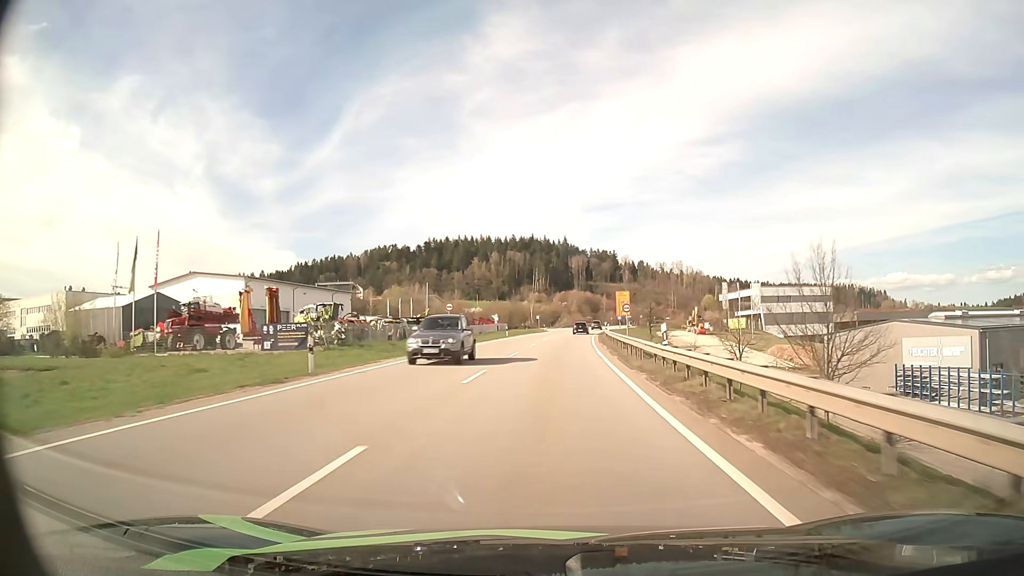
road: primary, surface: asphalt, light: Day
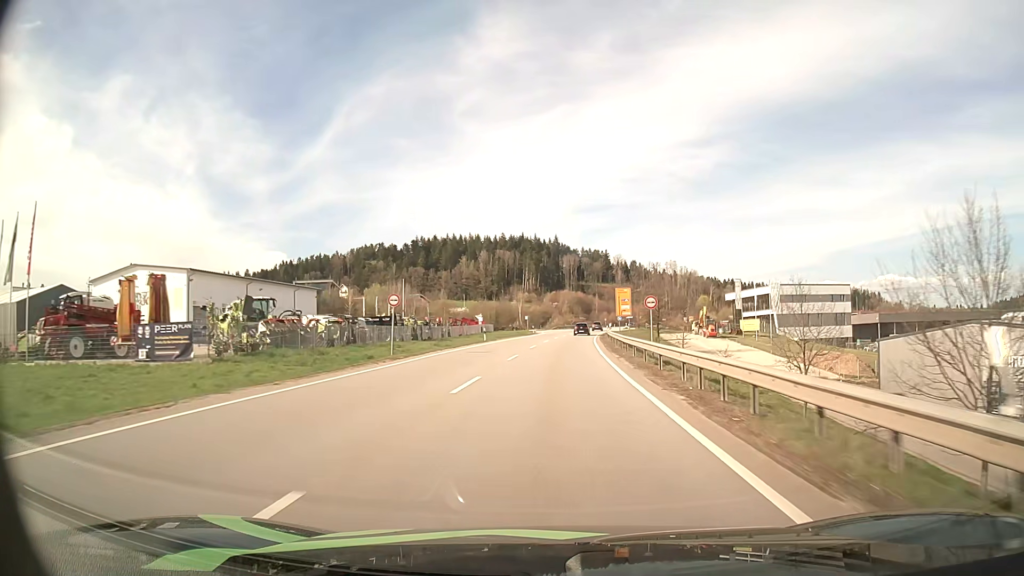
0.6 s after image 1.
(+0.1, +14.1) m; +1°
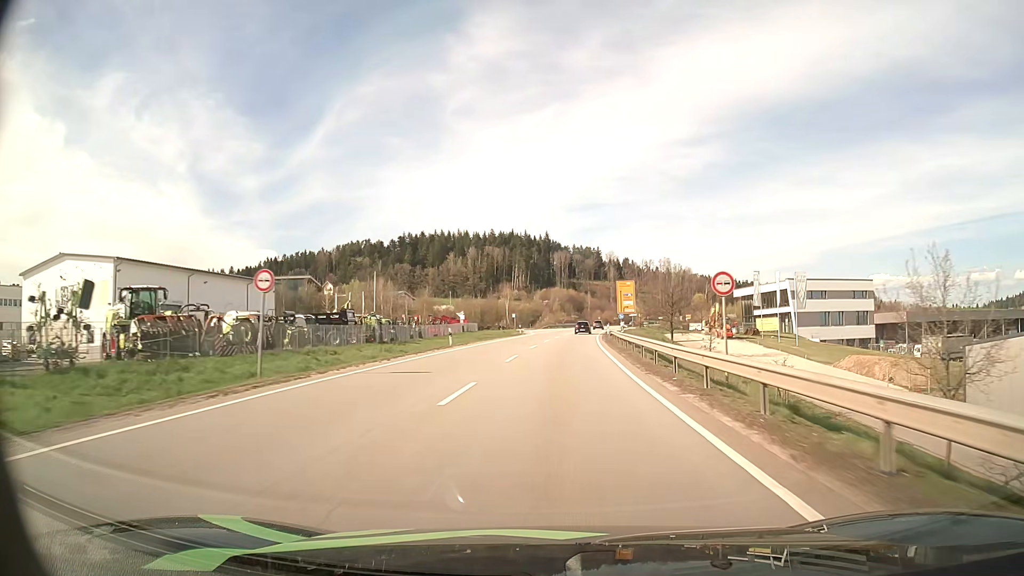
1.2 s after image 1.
(+0.1, +14.1) m; +1°
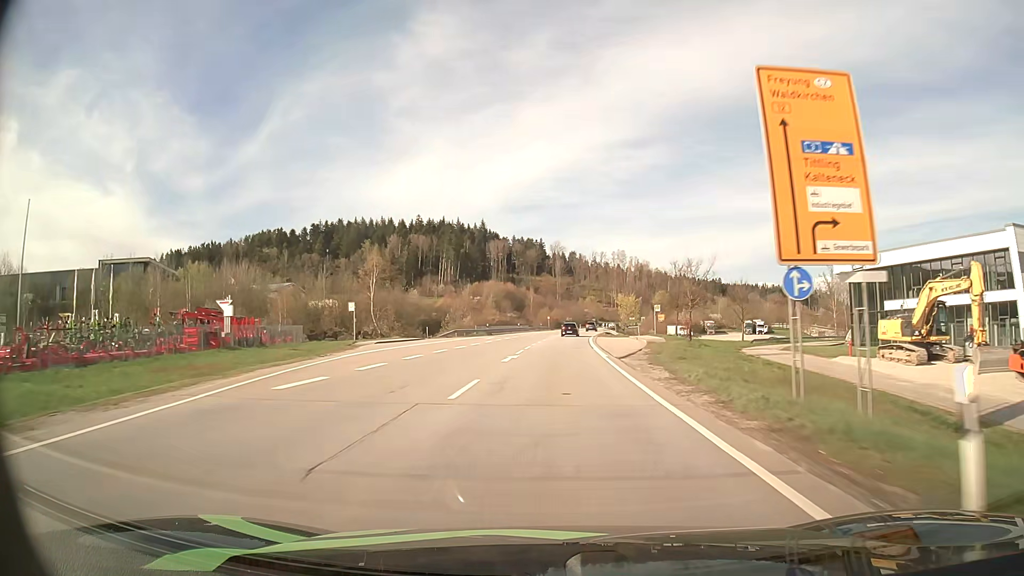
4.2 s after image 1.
(+3.5, +71.2) m; +5°
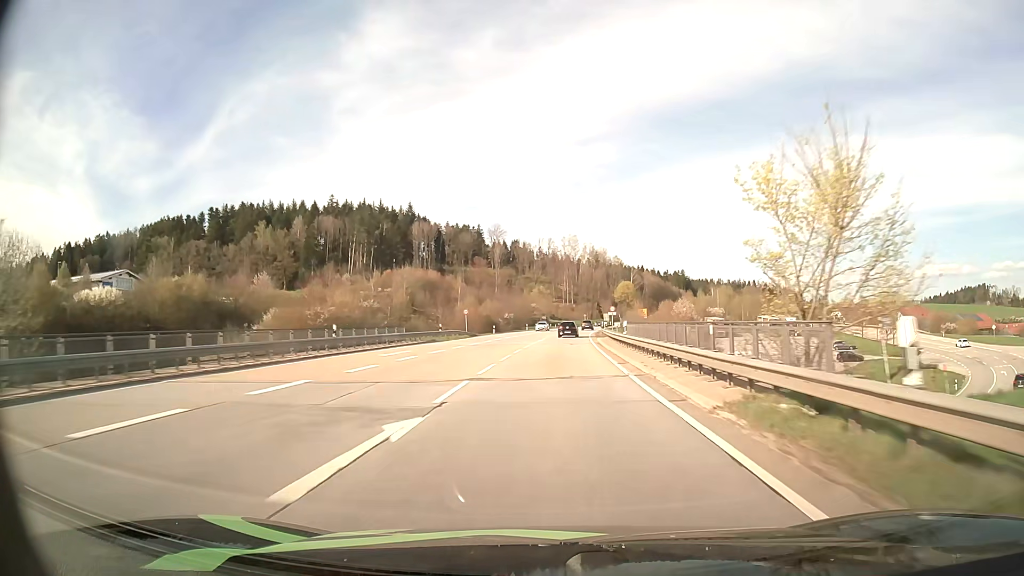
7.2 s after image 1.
(+2.7, +72.3) m; +5°
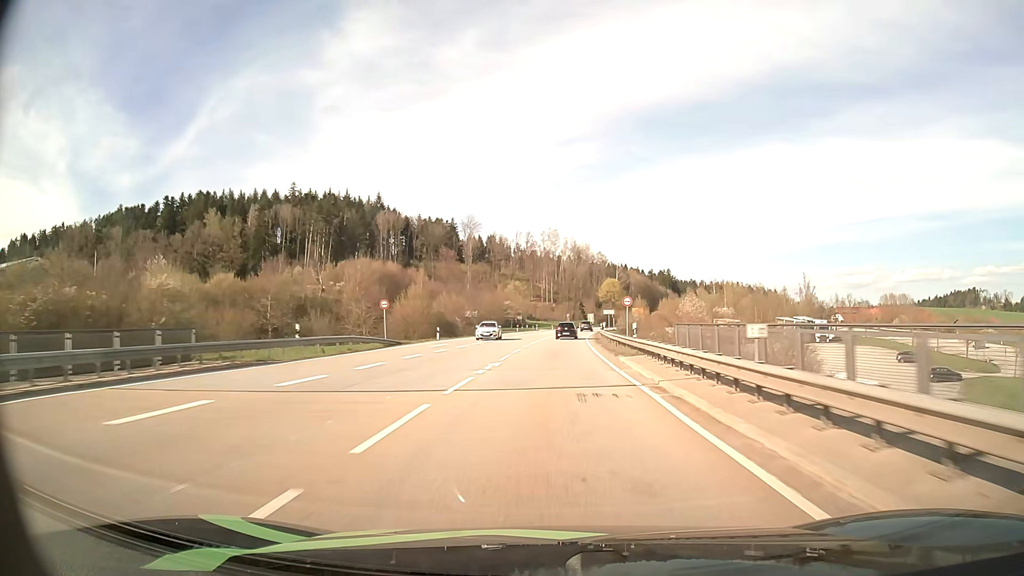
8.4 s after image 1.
(+0.4, +29.0) m; +2°
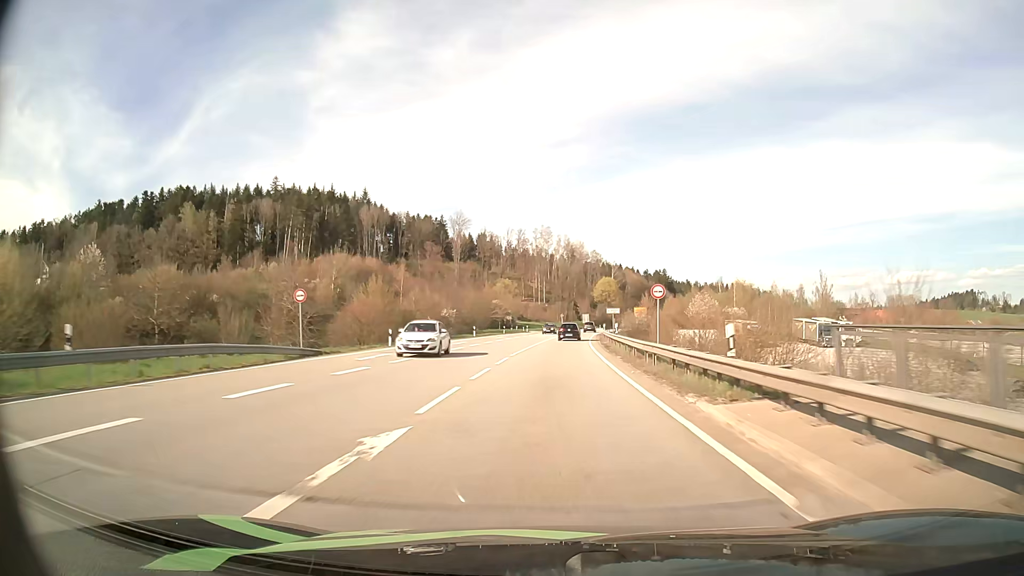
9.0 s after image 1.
(+0.1, +14.4) m; +1°
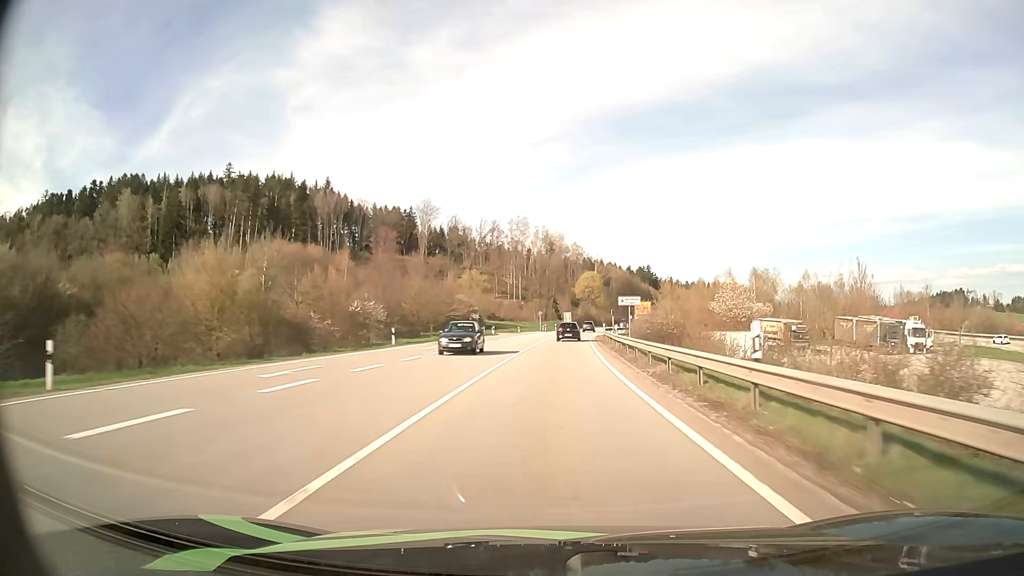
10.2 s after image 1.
(+0.5, +28.7) m; +2°
(0, +10) (0, +20) (+1, +30) (+1, +40) (+1, +50) (+2, +60) (+3, +70) (+4, +80) (+5, +90) (+6, +100) m
